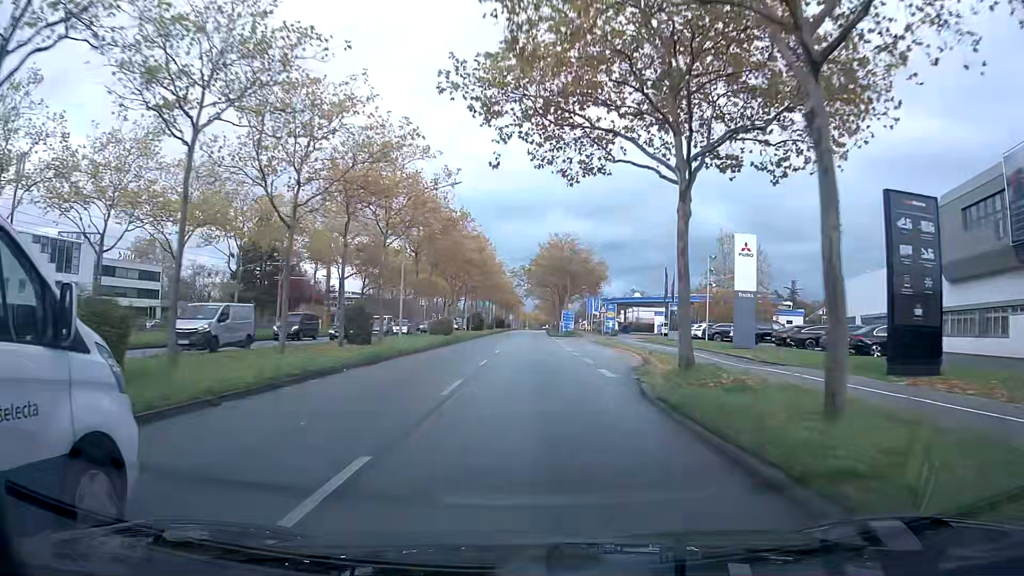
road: primary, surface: asphalt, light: Day
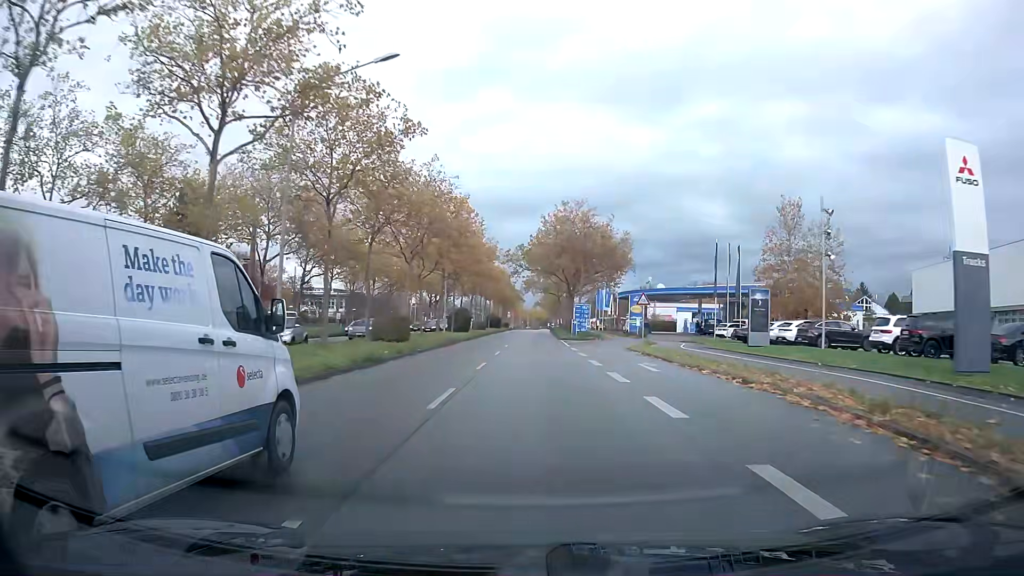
(0.0, +20.1) m; 0°
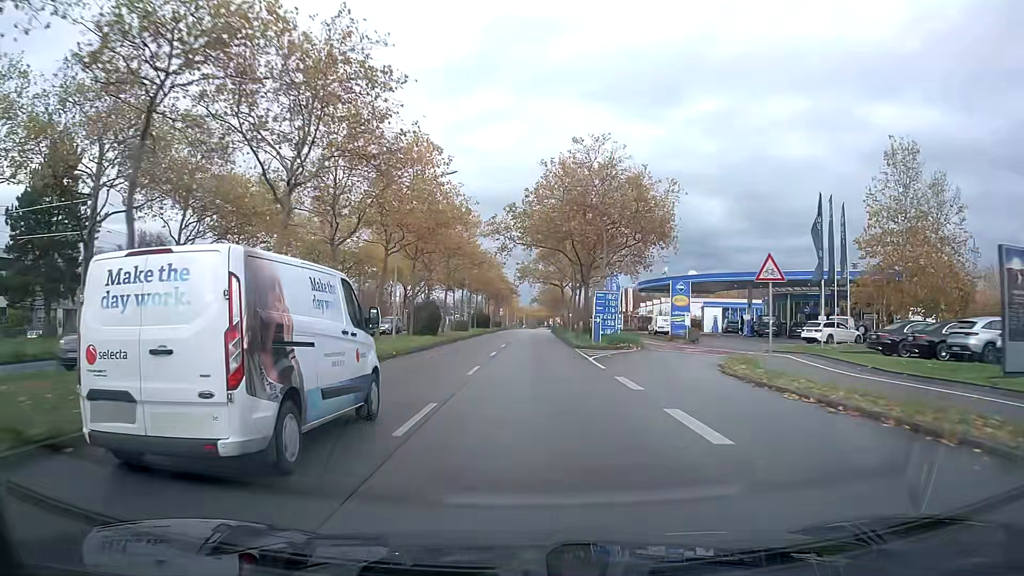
(0.0, +20.4) m; 0°
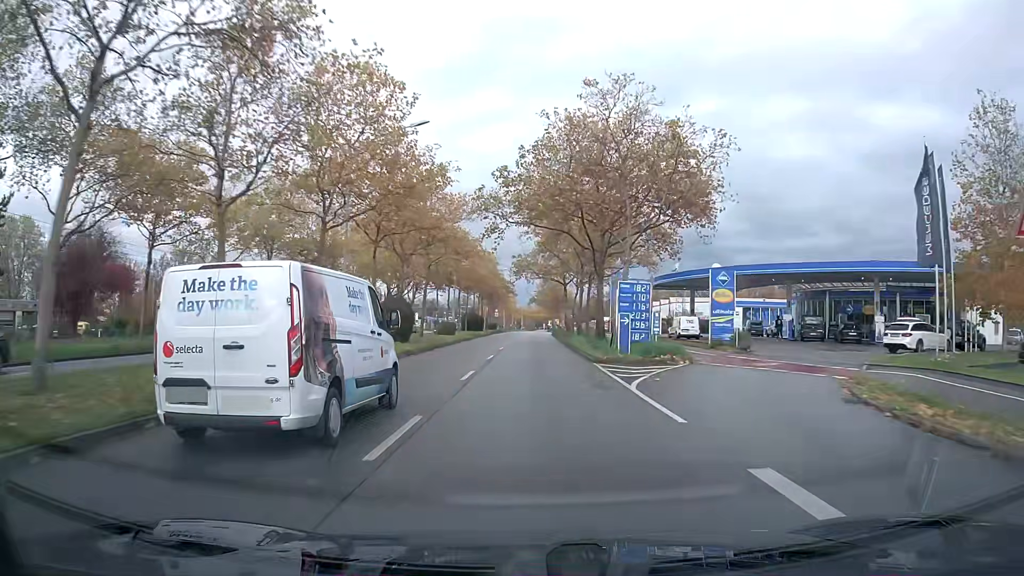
(0.0, +10.3) m; 0°
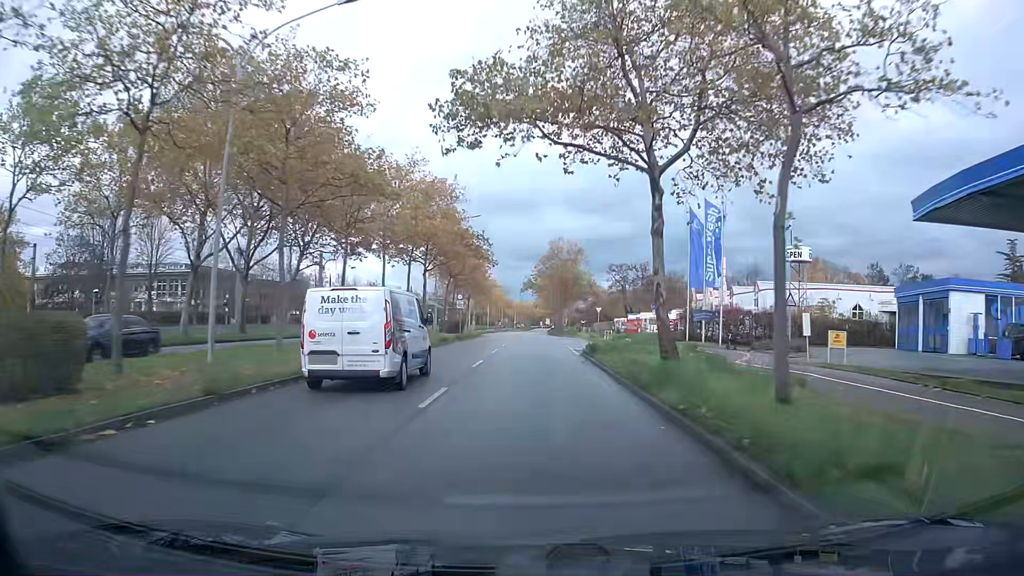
(+0.3, +50.3) m; 0°
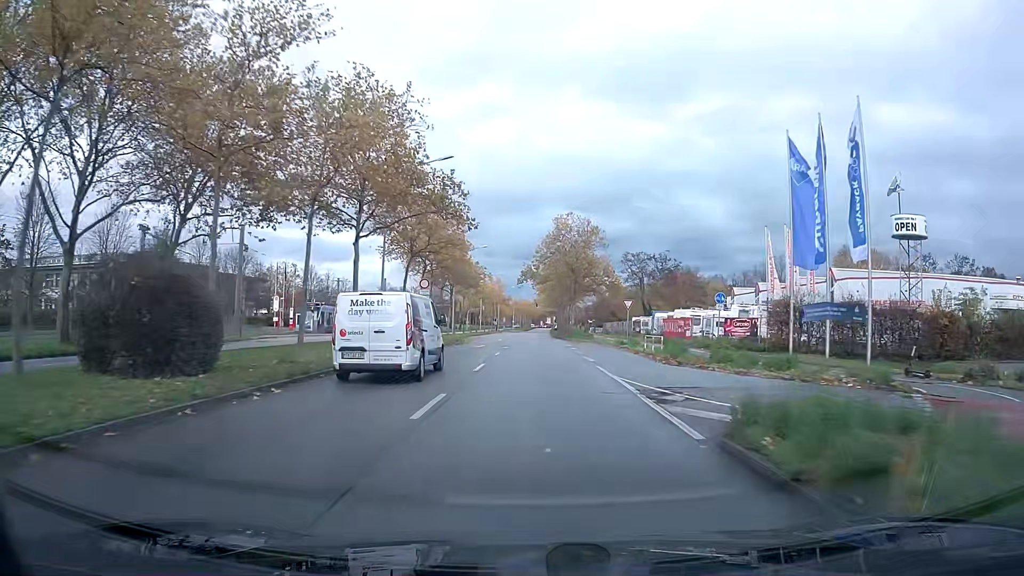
(0.0, +19.3) m; 0°
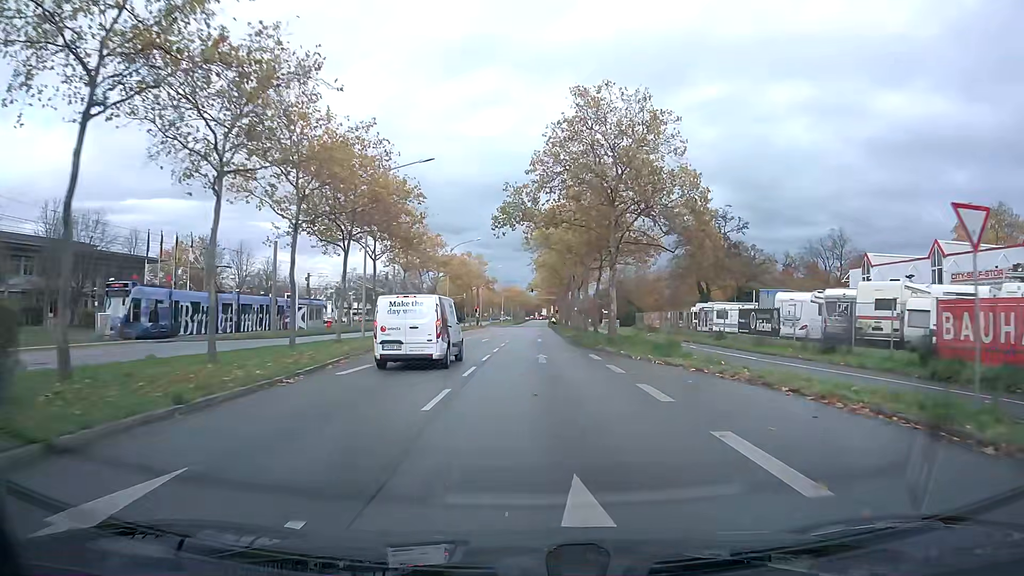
(+0.1, +36.7) m; 0°
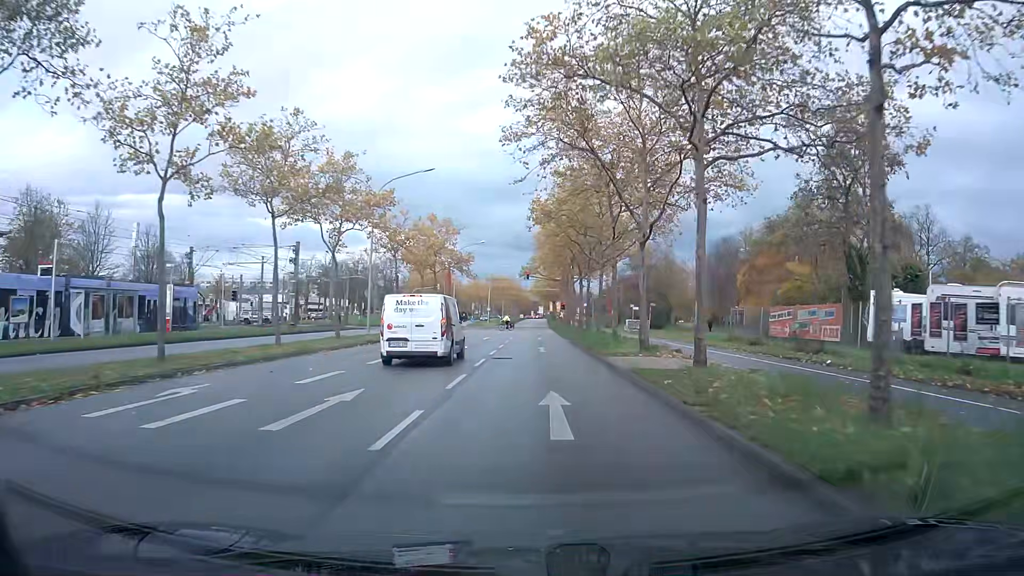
(+0.2, +32.6) m; +1°
(0, +10) (0, +20) (0, +30) (0, +40) (+1, +50) (+1, +60) (+1, +70) (+1, +80) (+1, +90) (+1, +100) m
